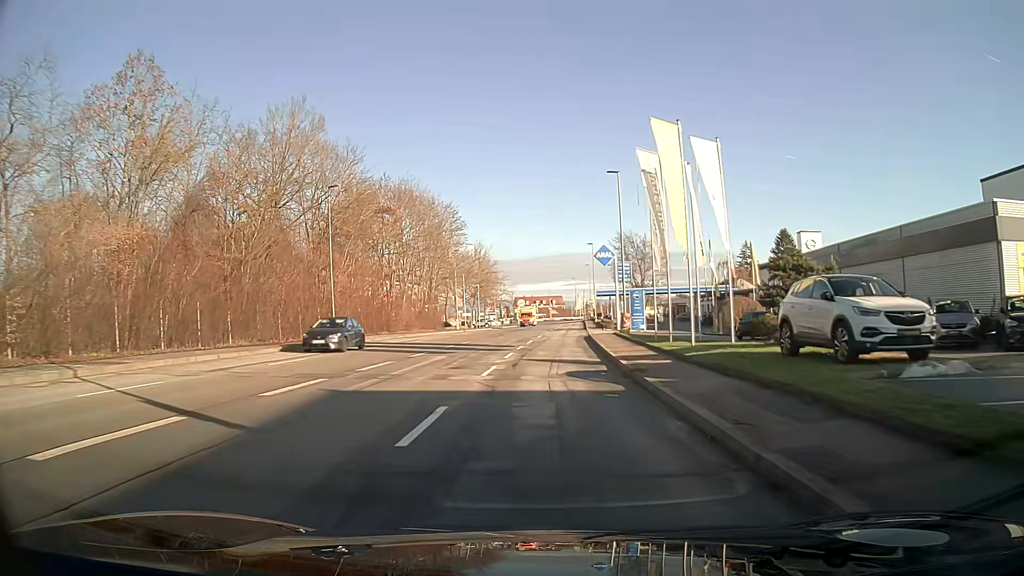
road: tertiary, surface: asphalt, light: Day
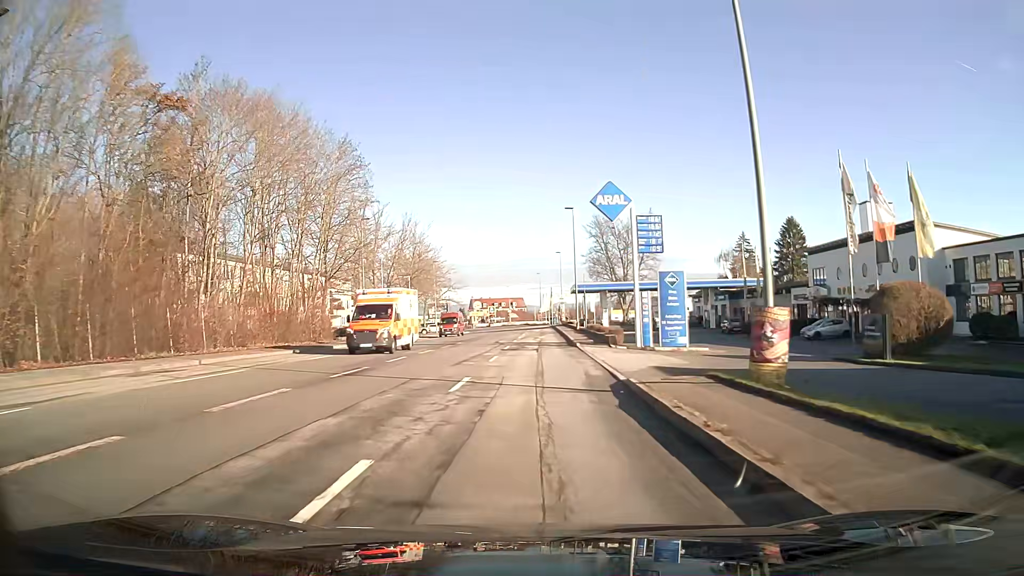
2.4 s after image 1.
(+1.0, +31.0) m; +3°
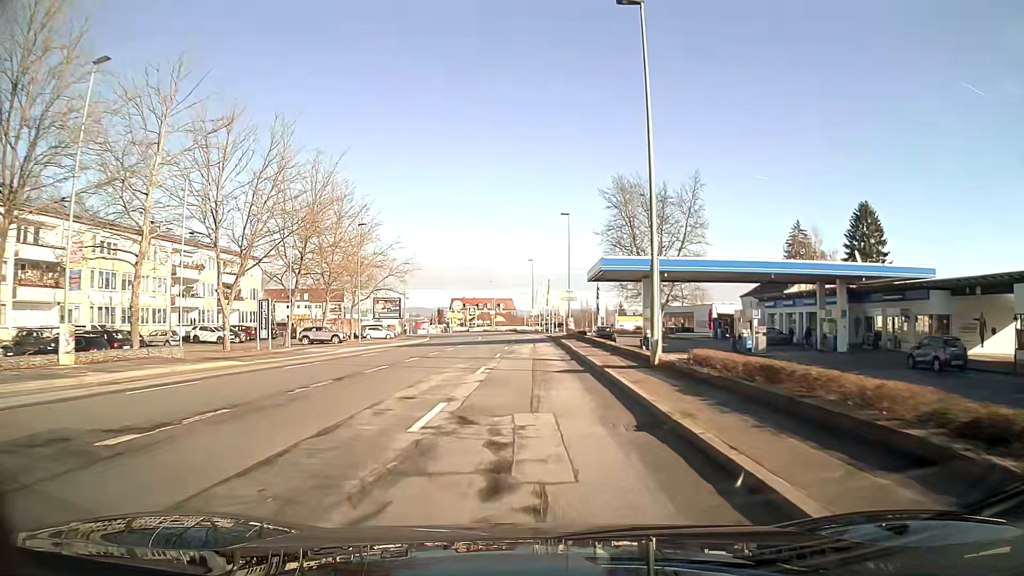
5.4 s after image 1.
(+0.2, +38.8) m; 0°
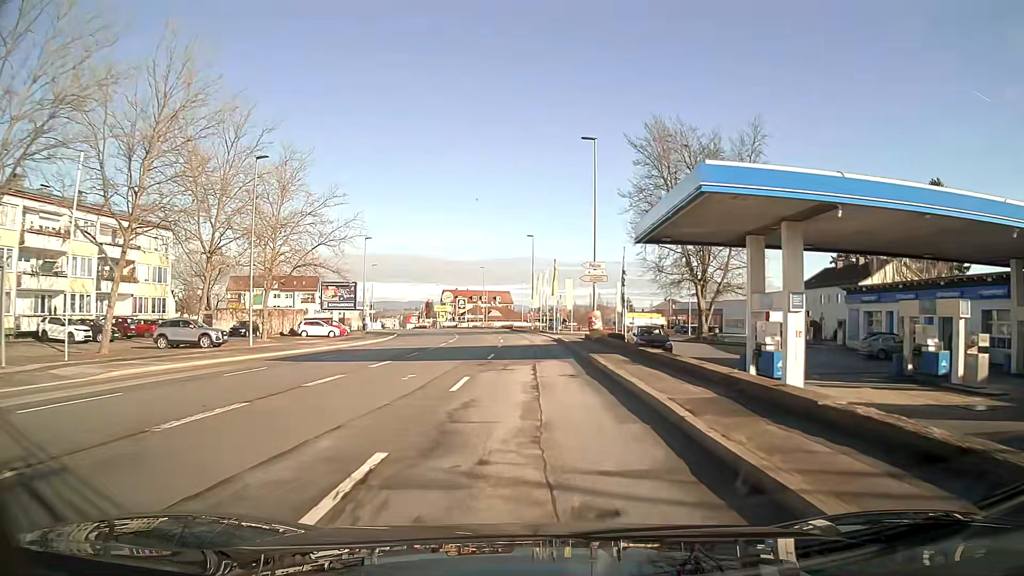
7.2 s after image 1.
(+0.1, +23.3) m; 0°
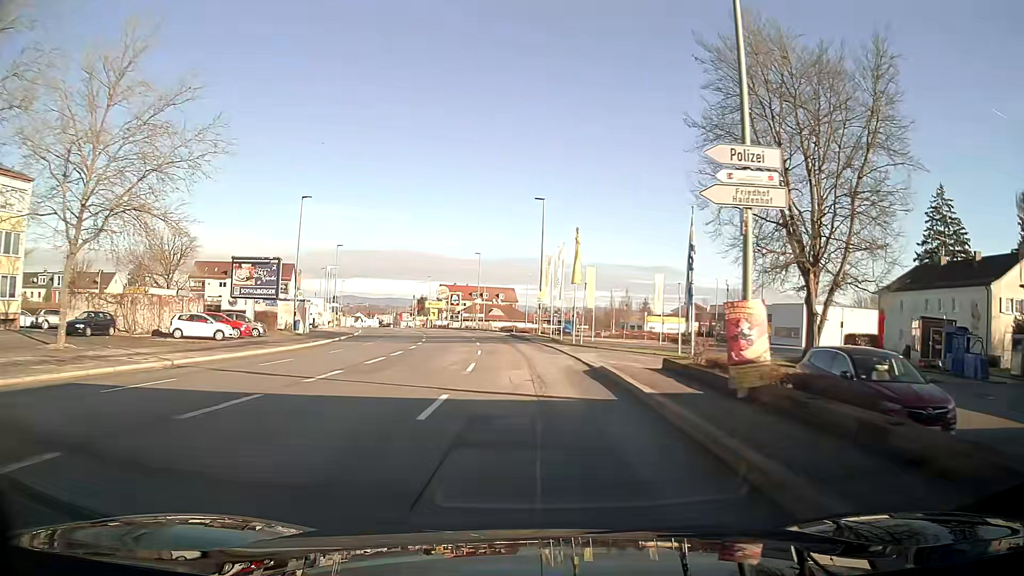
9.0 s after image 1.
(-0.1, +23.3) m; -1°
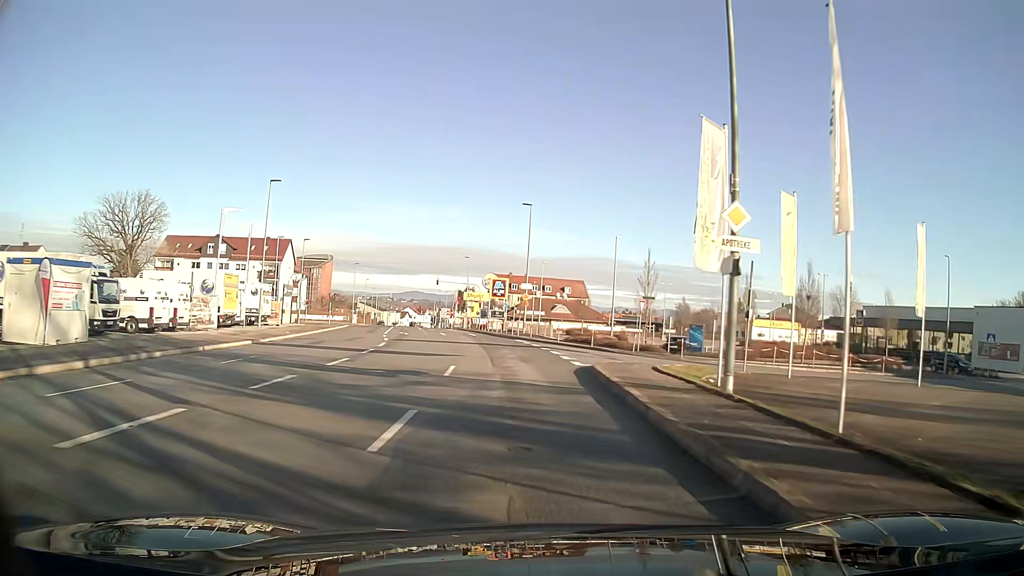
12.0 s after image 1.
(-1.7, +38.5) m; -6°
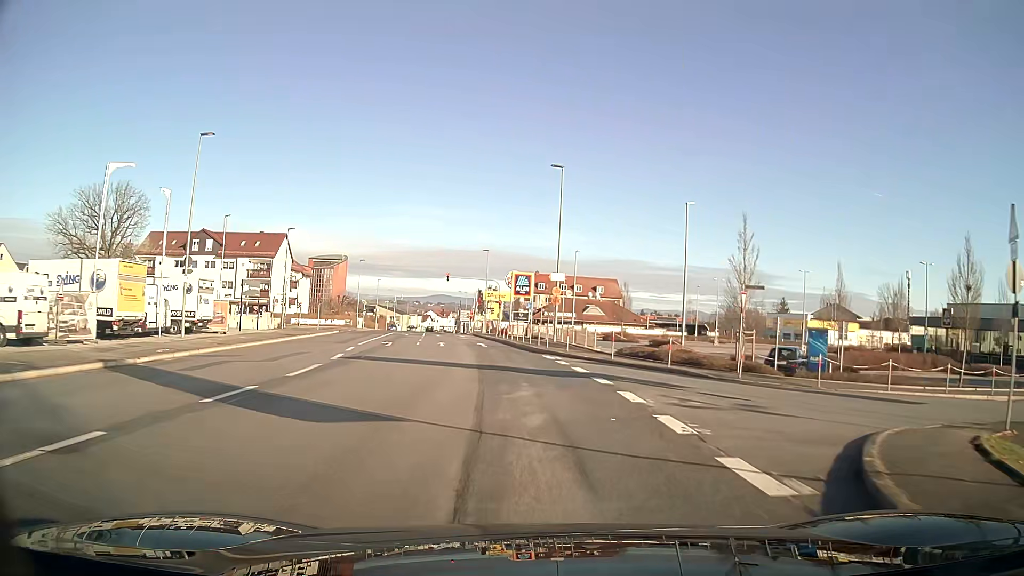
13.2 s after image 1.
(-0.3, +14.0) m; -3°
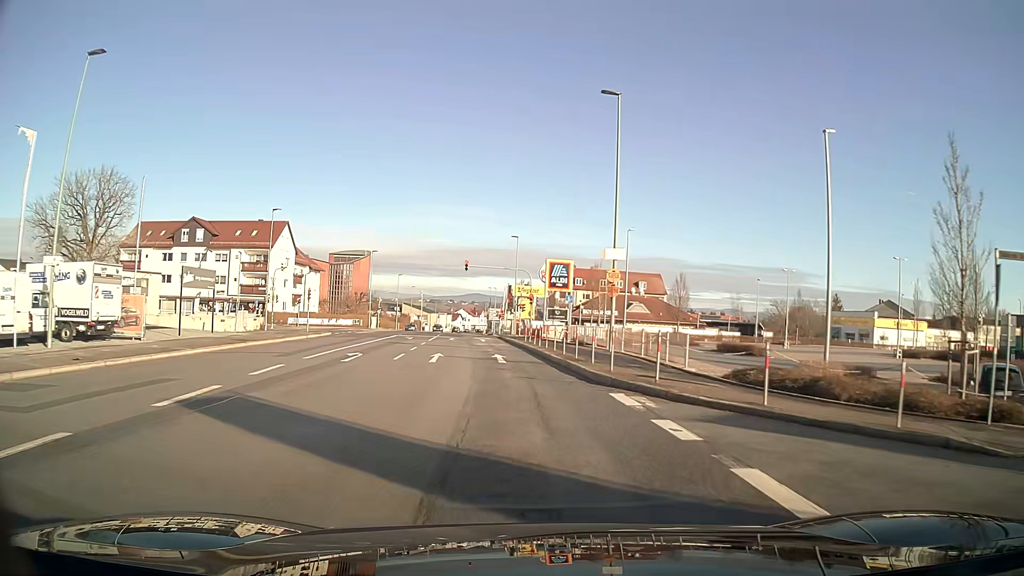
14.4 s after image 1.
(-0.3, +12.7) m; -3°
(0, +10) (-1, +20) (-1, +30) (-2, +40) (-3, +50) (-4, +60) (-5, +70) (-6, +80) (-7, +90) (-8, +100) m
